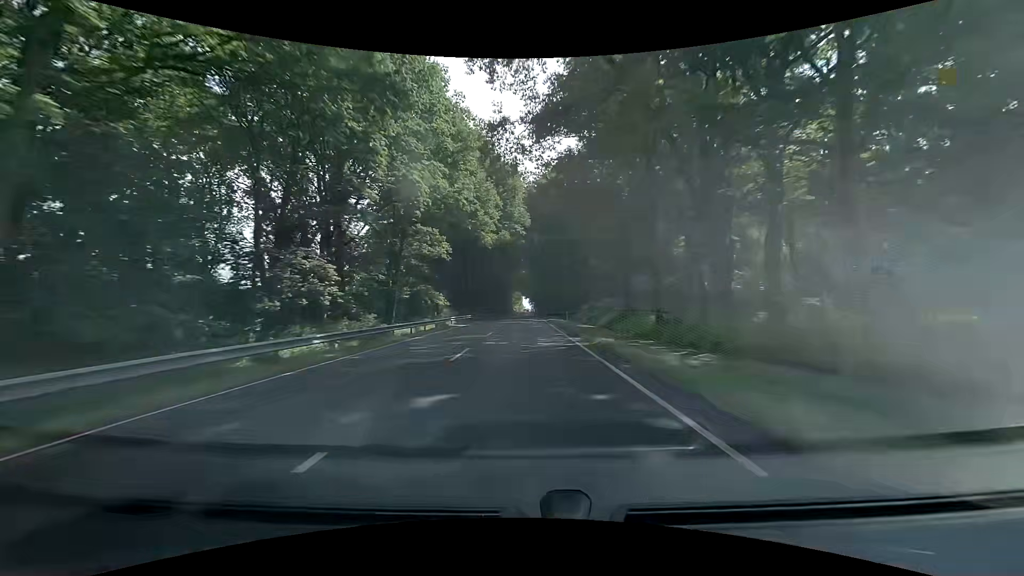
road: primary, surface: asphalt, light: Day
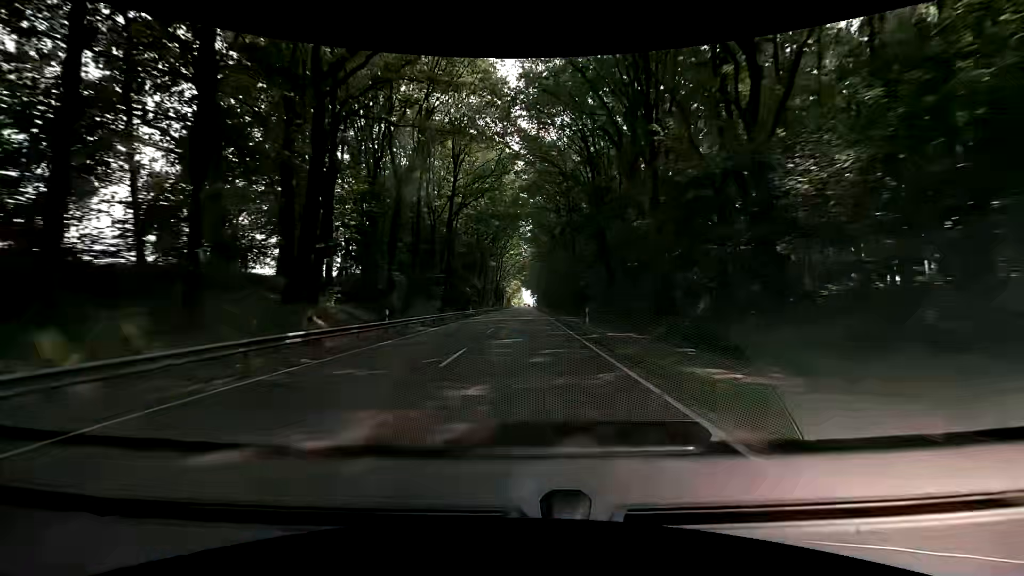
(-0.3, +61.7) m; 0°
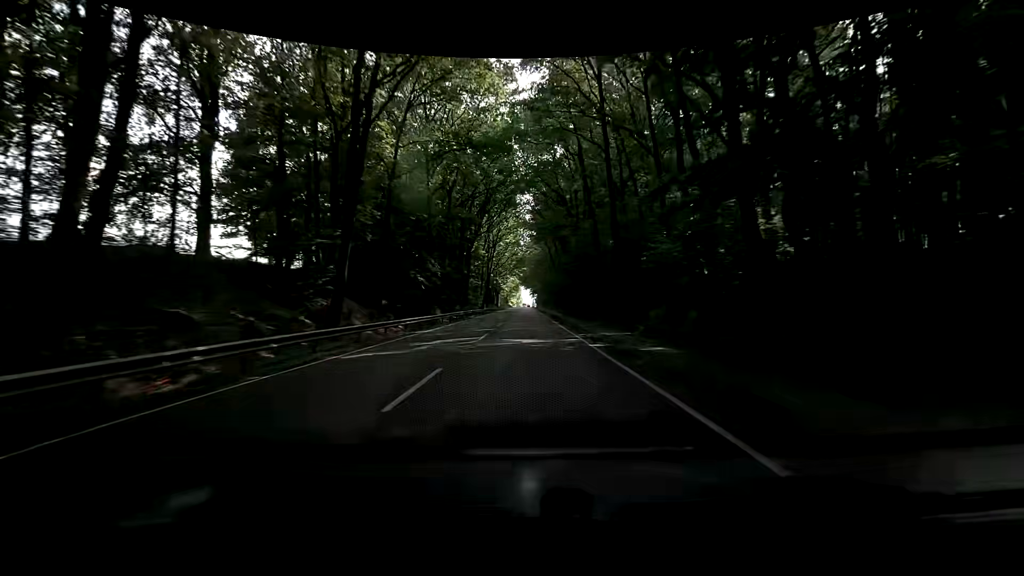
(-0.1, +28.1) m; 0°
